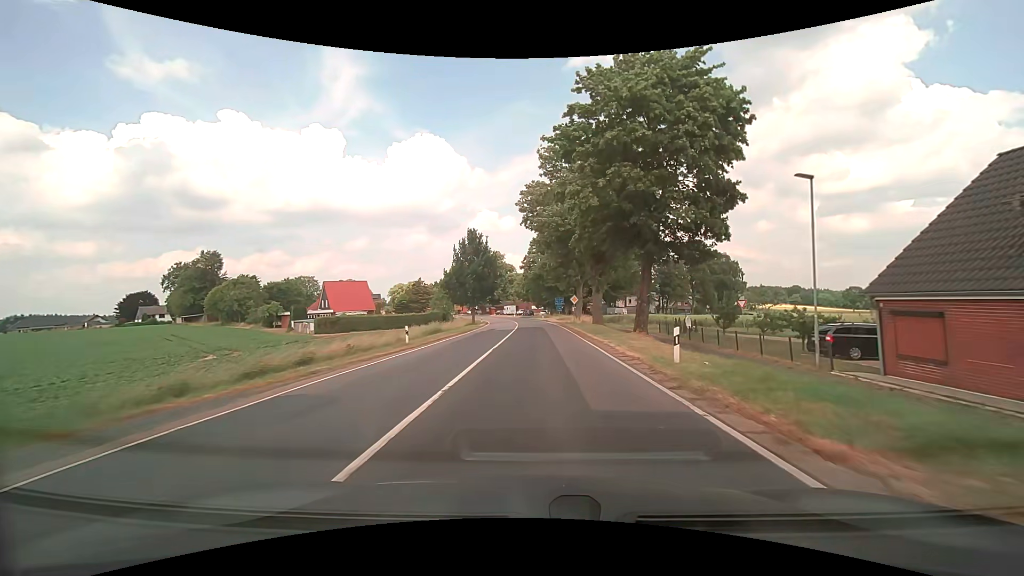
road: secondary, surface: asphalt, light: Day
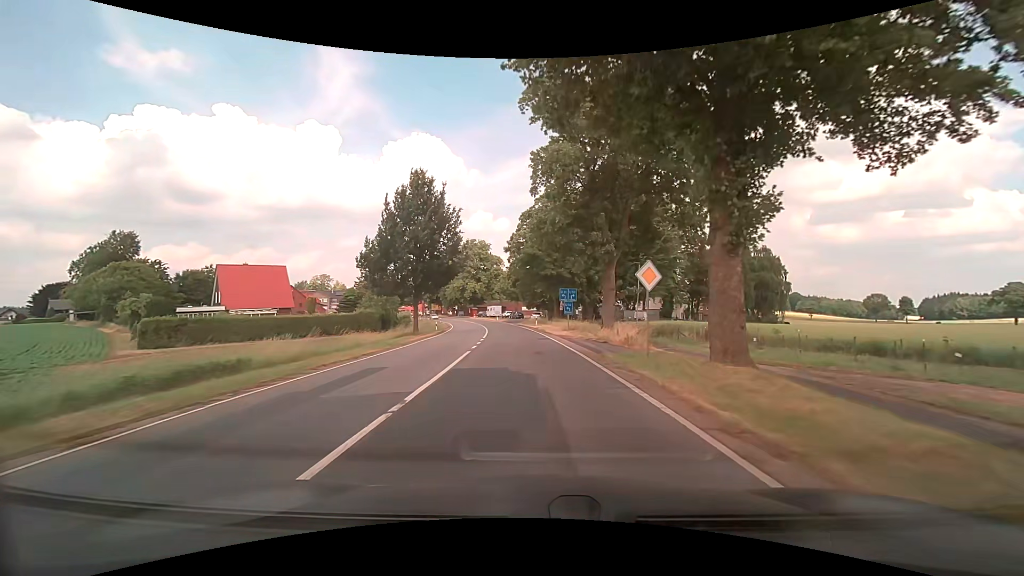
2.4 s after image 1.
(+0.4, +31.2) m; 0°
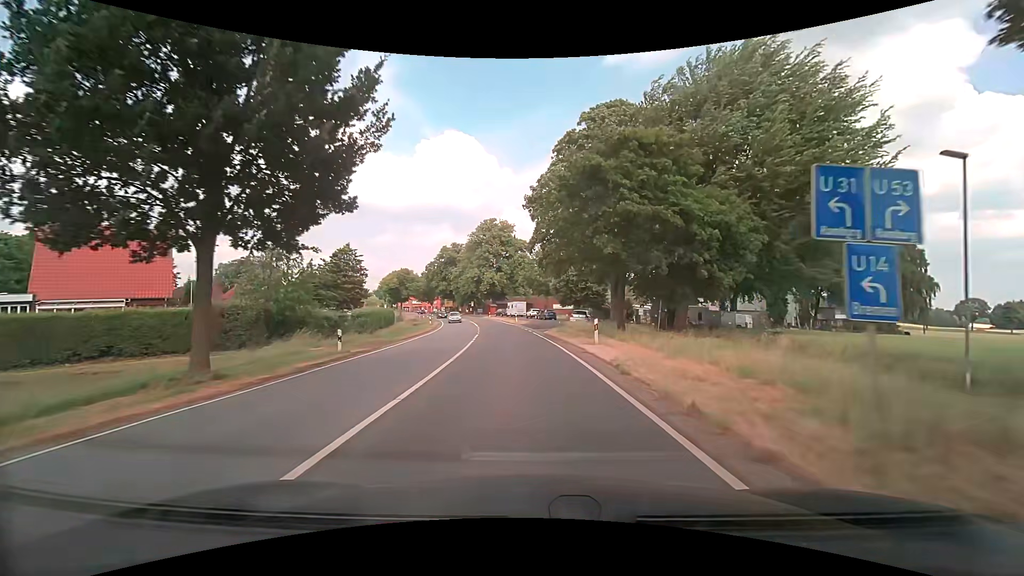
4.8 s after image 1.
(-0.5, +30.3) m; -3°
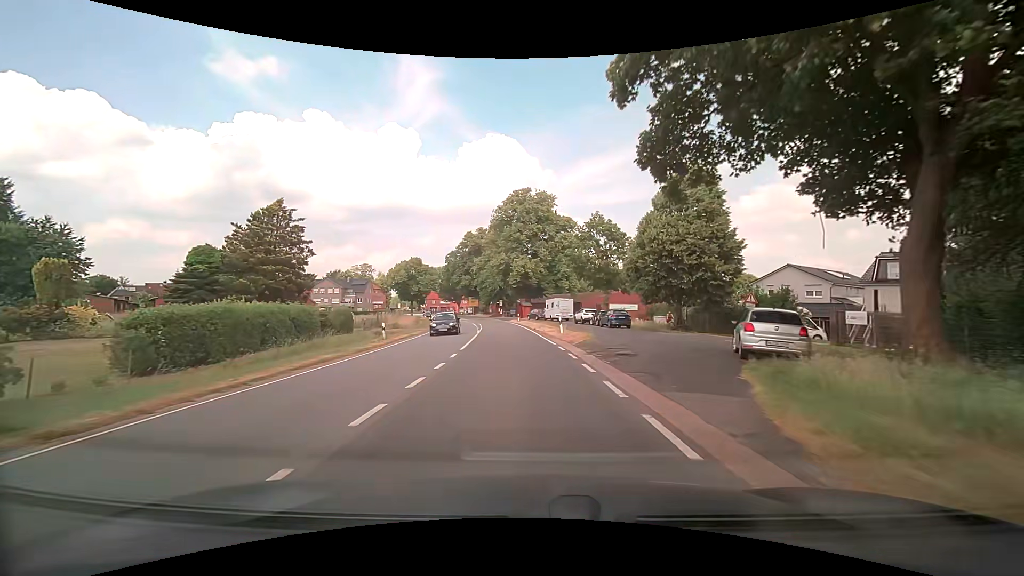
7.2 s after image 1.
(-1.1, +30.1) m; -4°
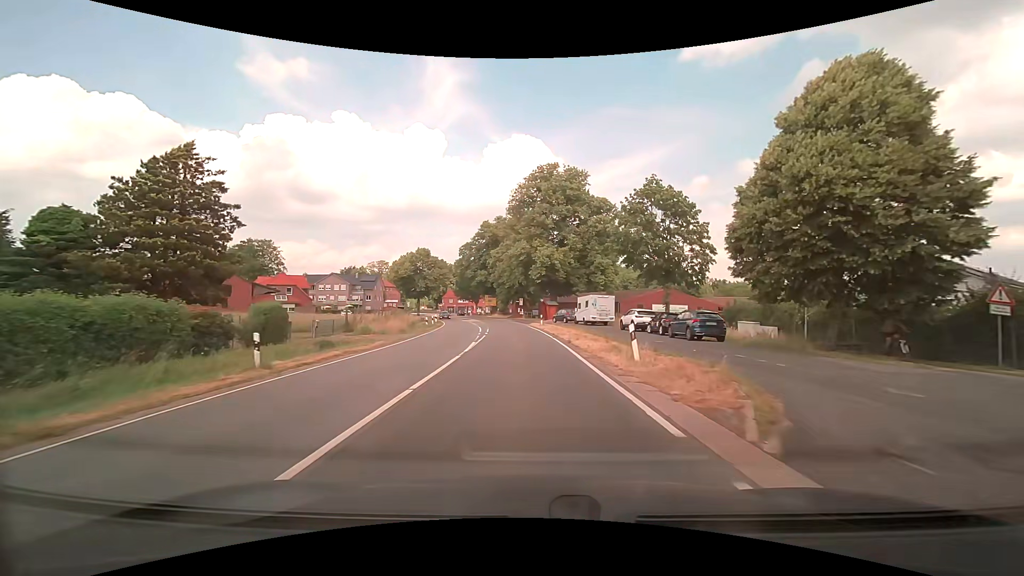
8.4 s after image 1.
(-0.4, +15.1) m; -3°
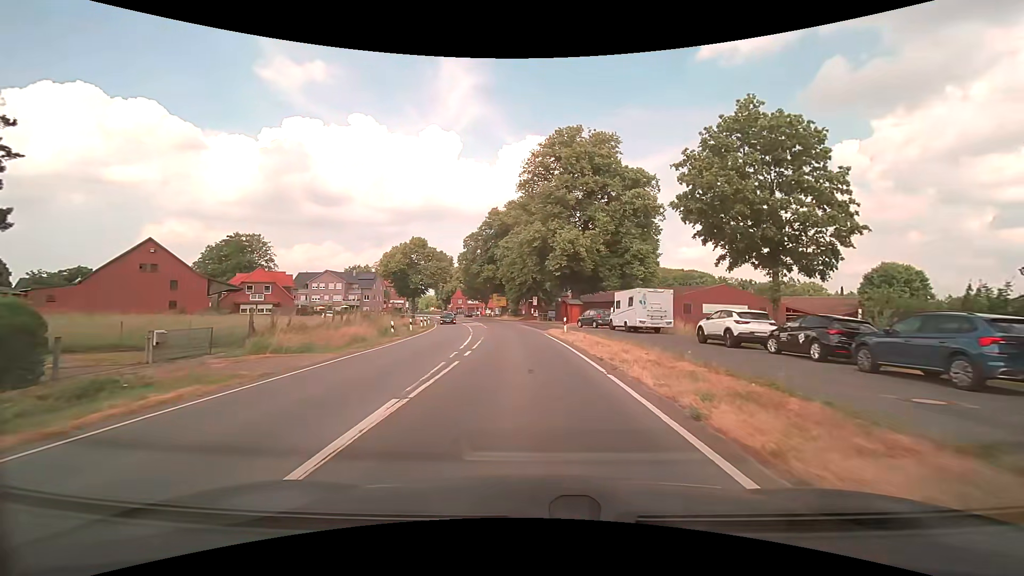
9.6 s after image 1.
(-0.2, +14.9) m; -2°
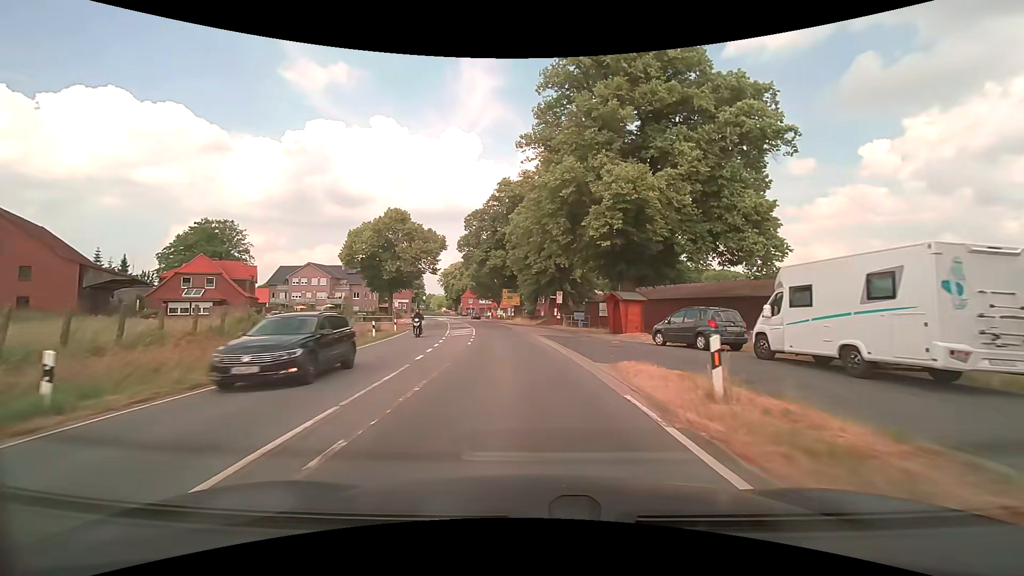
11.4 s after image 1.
(-0.4, +21.9) m; -2°
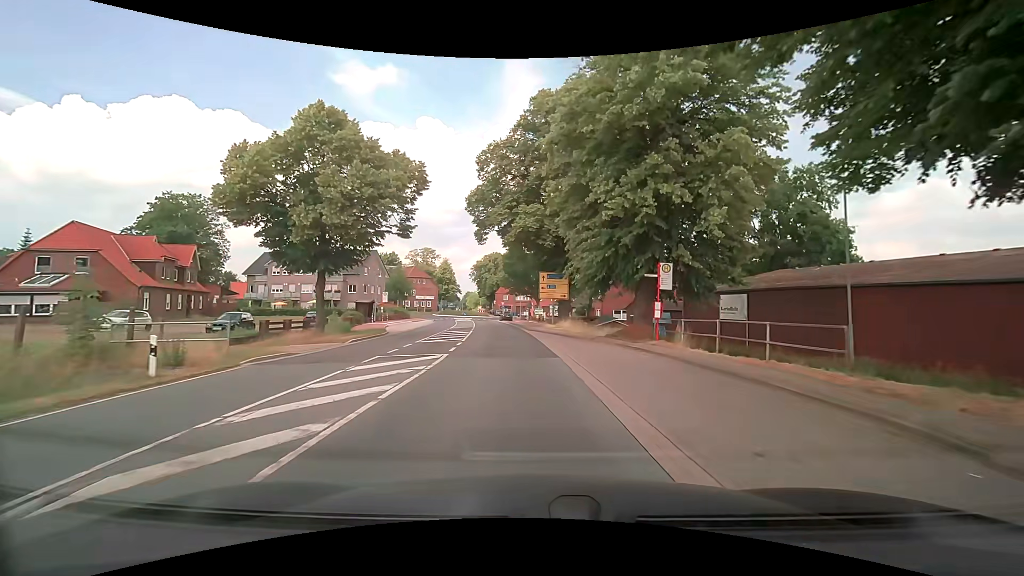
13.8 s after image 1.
(-1.0, +28.1) m; -5°
(0, +10) (-1, +20) (-2, +30) (-3, +40) (-4, +50) (-5, +60) (-6, +70) (-7, +80) (-9, +90) (-9, +100) m
